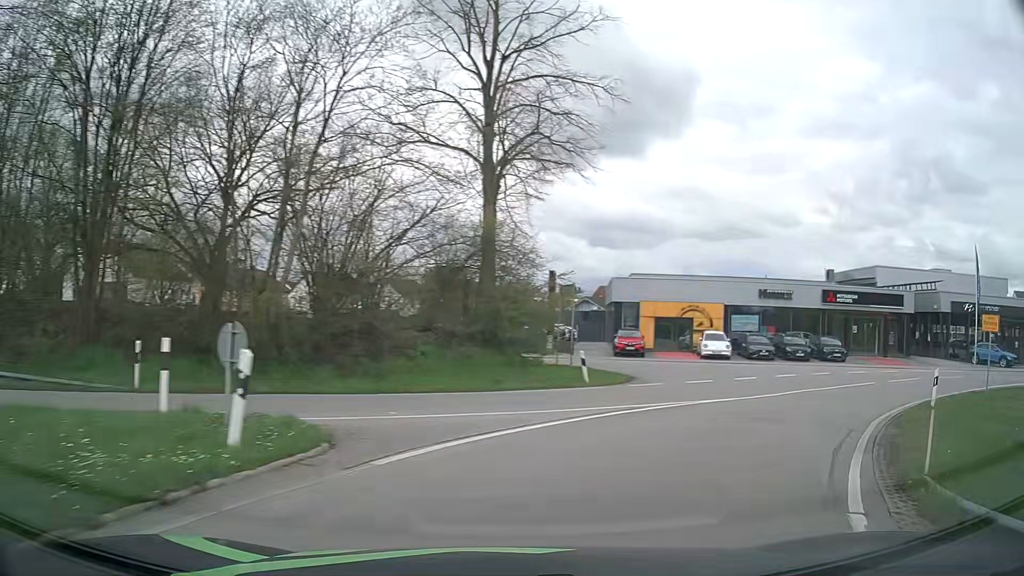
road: primary_link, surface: asphalt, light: Day
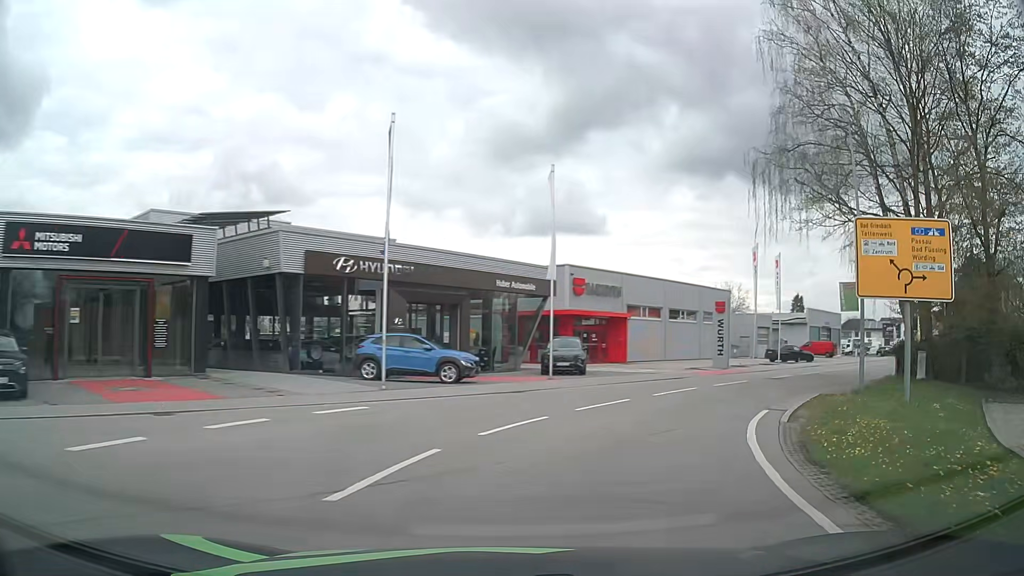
(+14.9, +23.1) m; +60°
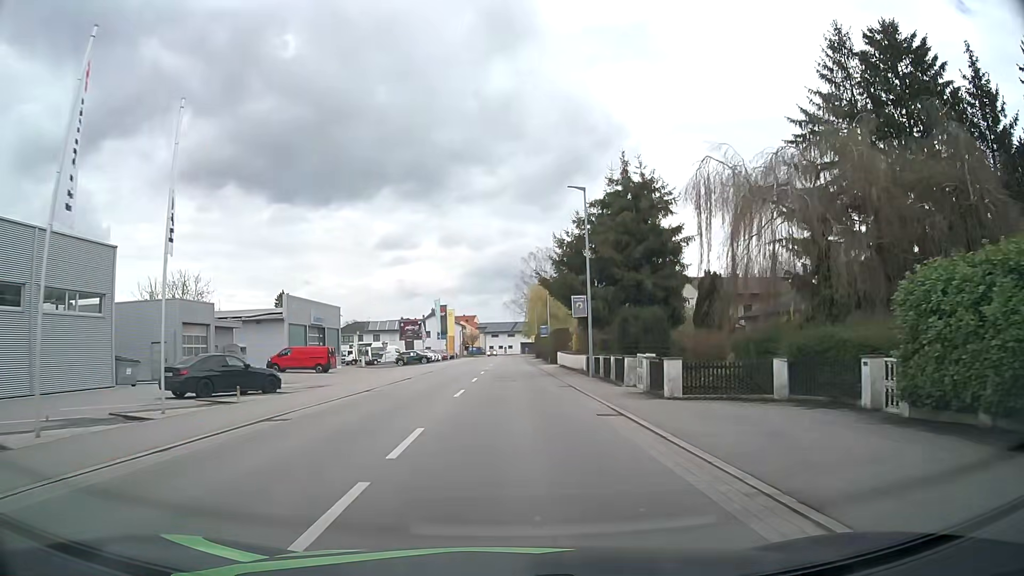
(+14.8, +29.7) m; +44°
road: secondary
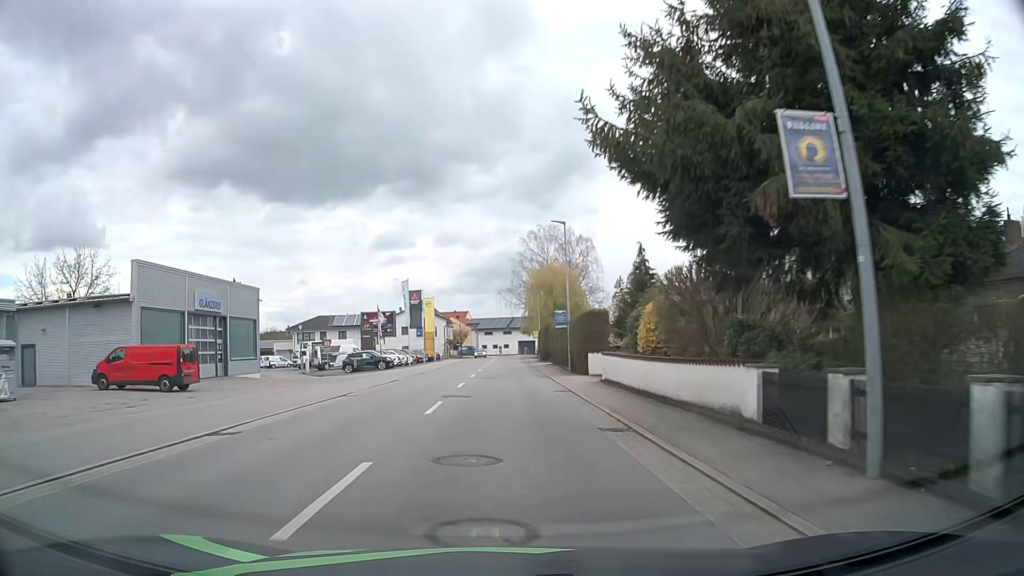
(0.0, +23.5) m; 0°
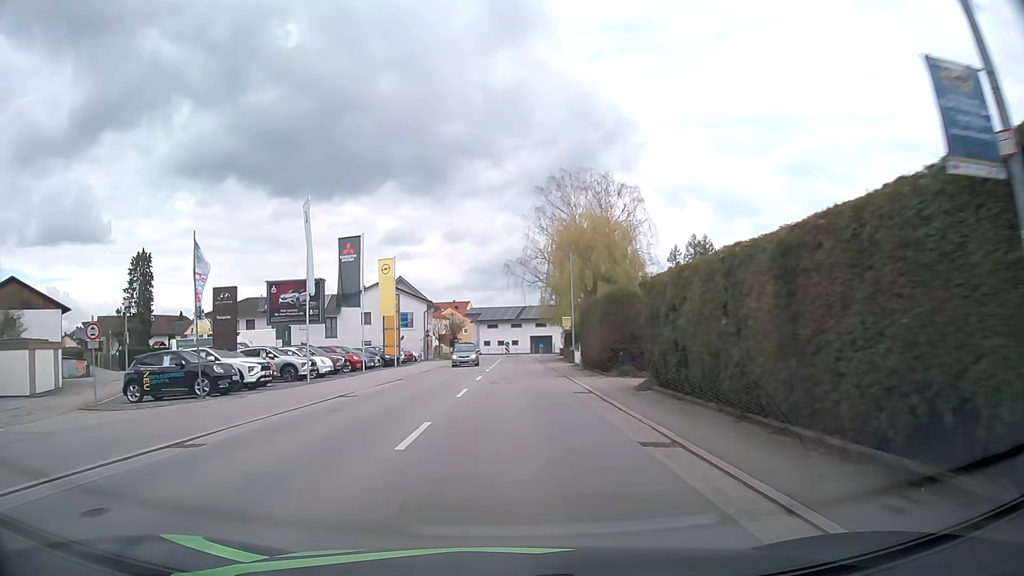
(-0.3, +33.0) m; -1°
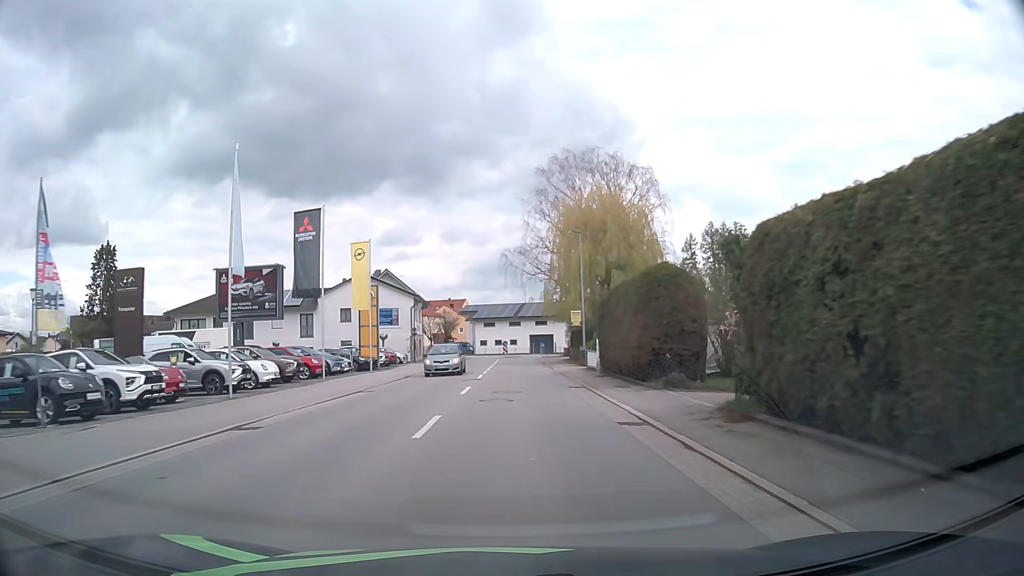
(+0.1, +7.9) m; +1°
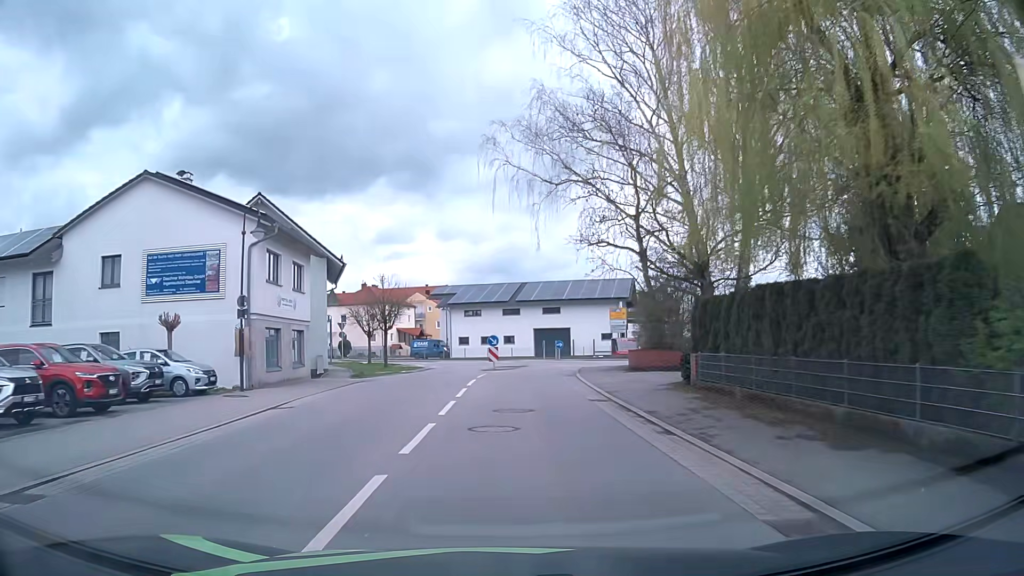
(+0.2, +37.4) m; 0°
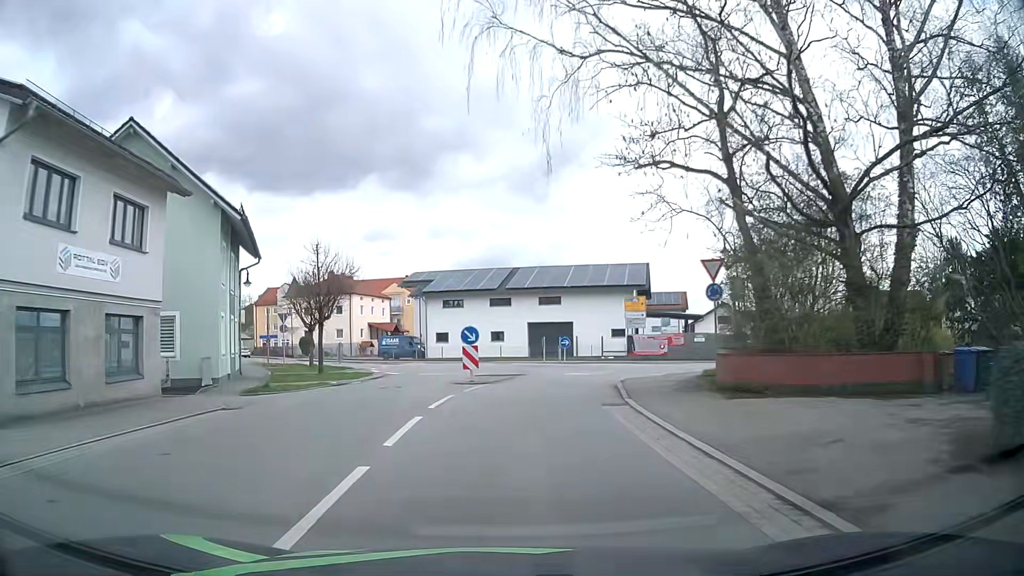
(+0.1, +13.3) m; +1°
(0, +10) (+1, +20) (+5, +29) (+12, +36) (+22, +37) (+32, +36) (+42, +34) (+51, +32) (+61, +29) (+71, +26) m
